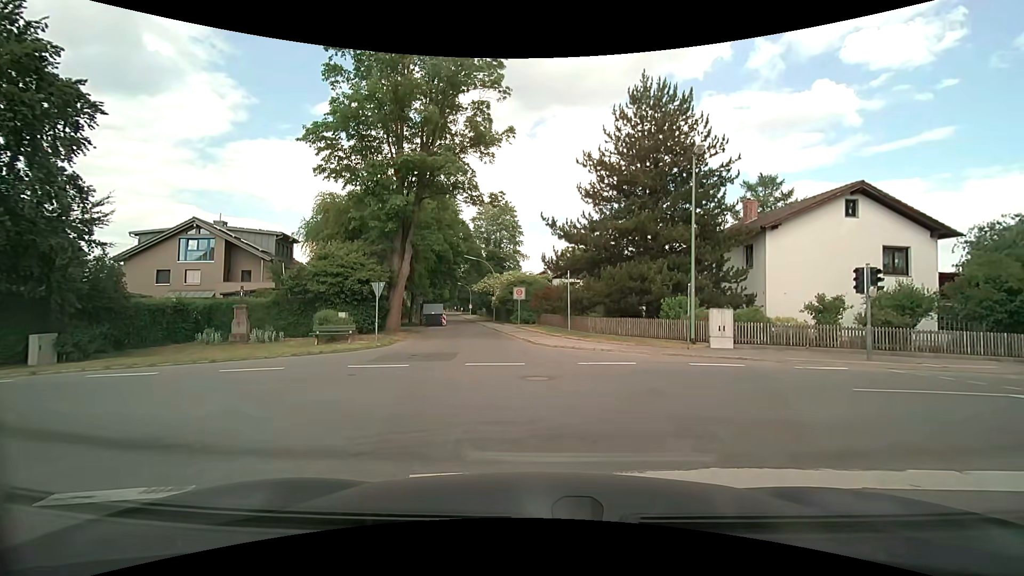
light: Day
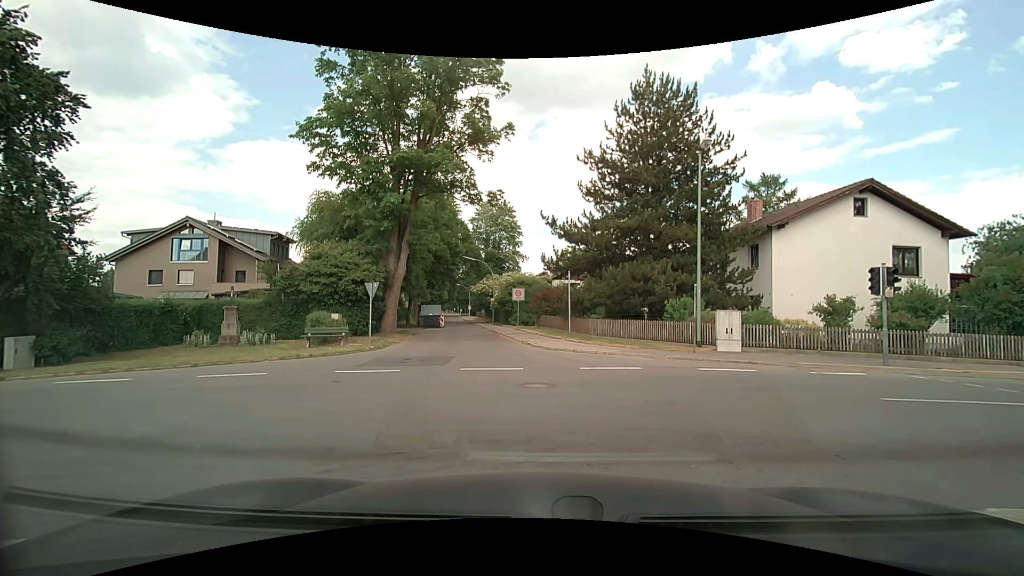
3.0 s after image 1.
(0.0, +0.8) m; 0°
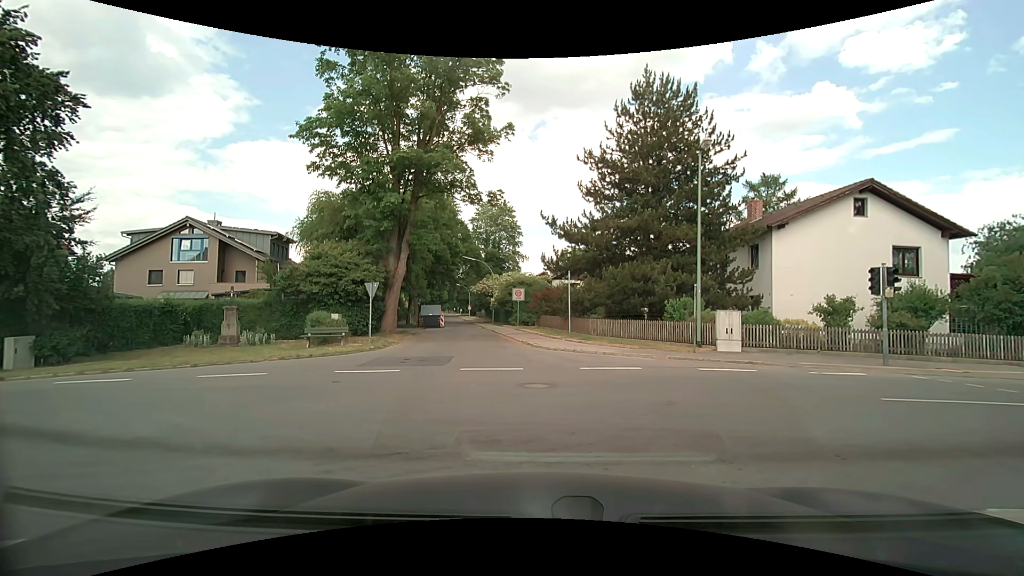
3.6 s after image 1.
(0.0, 0.0) m; 0°
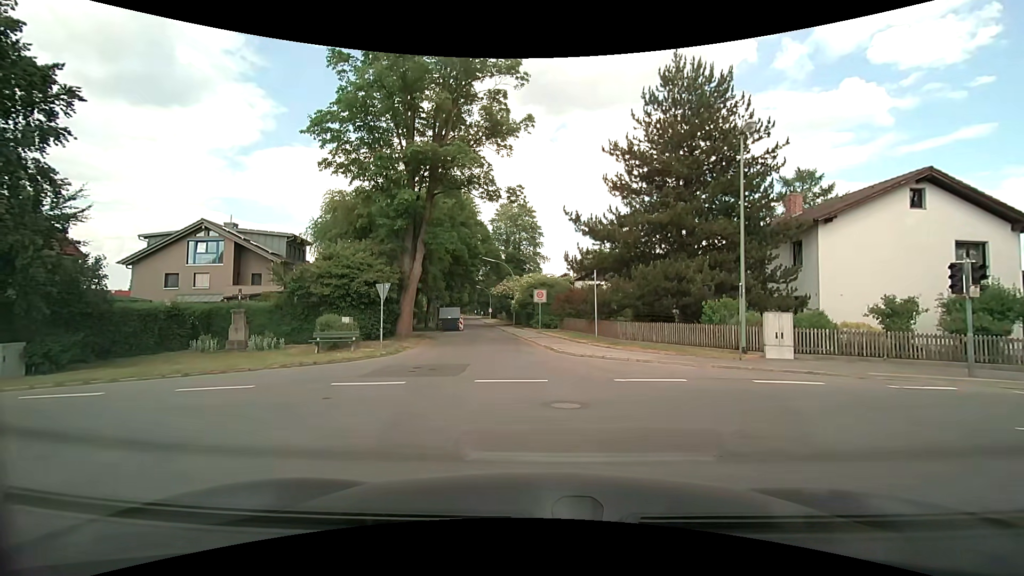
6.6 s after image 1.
(0.0, +1.7) m; -1°
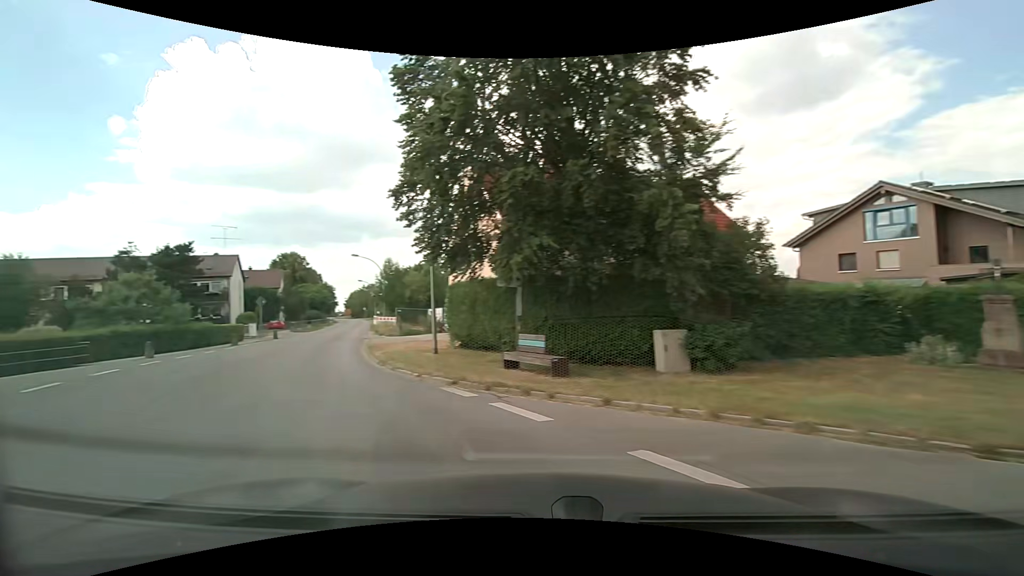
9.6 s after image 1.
(-4.3, +8.2) m; -67°
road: tertiary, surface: asphalt
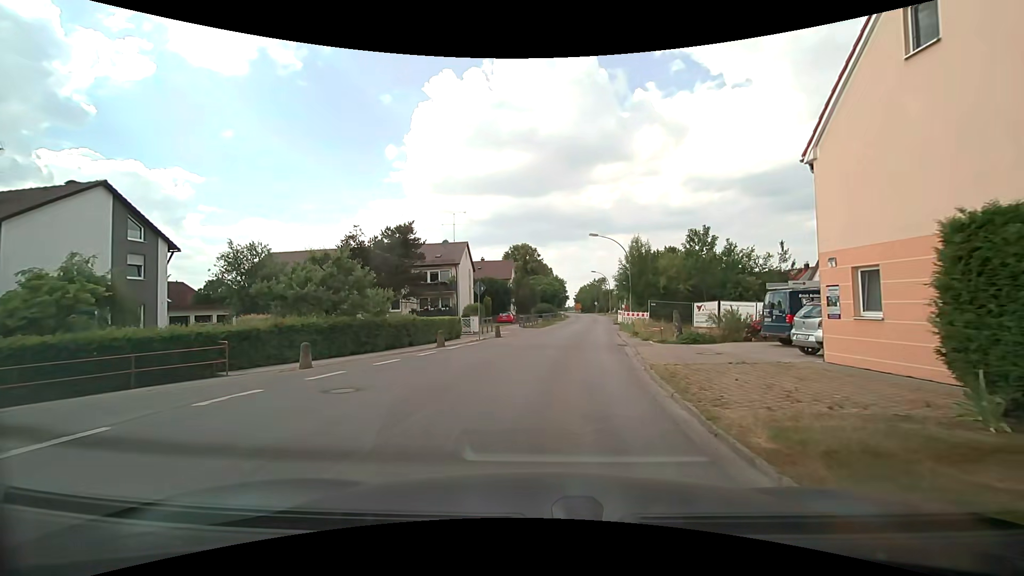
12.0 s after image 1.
(-4.7, +12.0) m; -26°
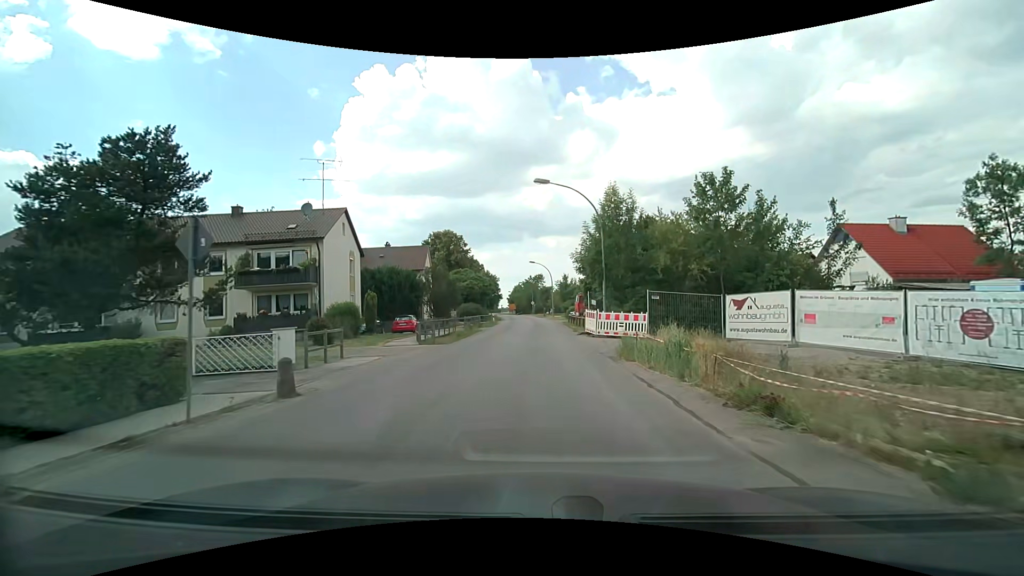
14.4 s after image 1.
(+1.2, +18.8) m; +8°
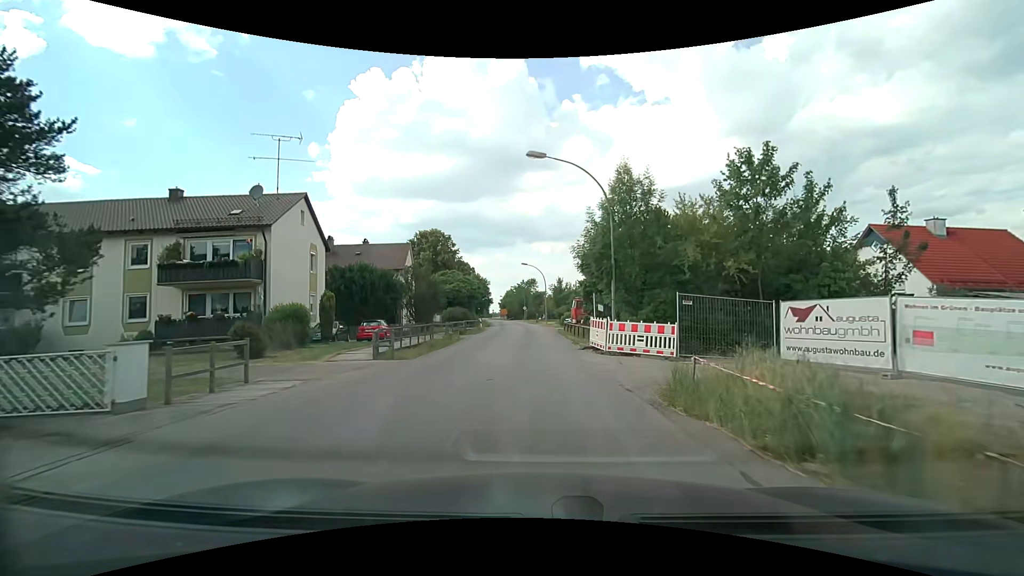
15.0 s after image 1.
(0.0, +5.4) m; 0°
(0, +10) (0, +20) (0, +30) (0, +40) (0, +50) (0, +60) (-1, +70) (-1, +80) (-2, +90) (-3, +100) m
